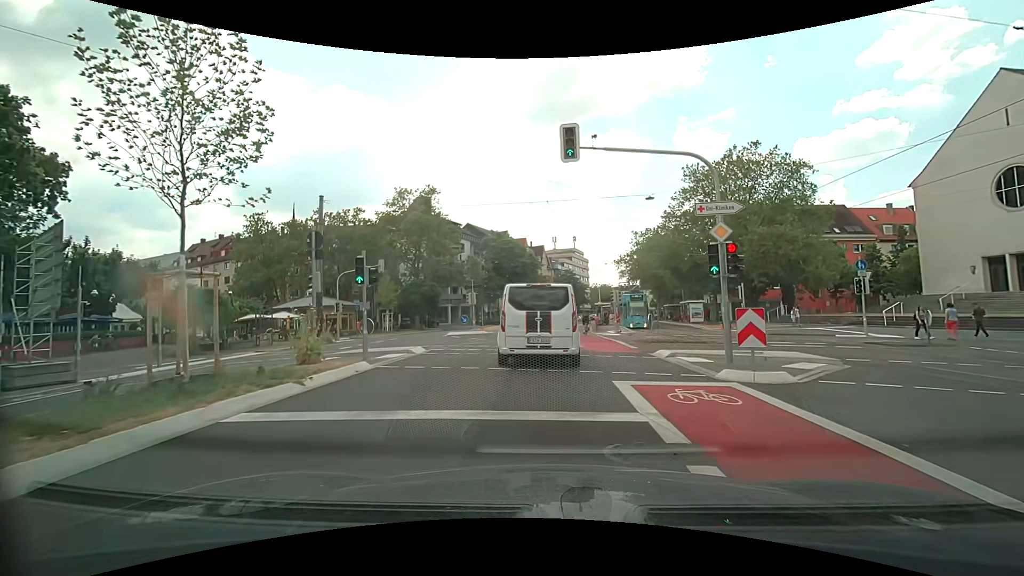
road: secondary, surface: asphalt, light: Day
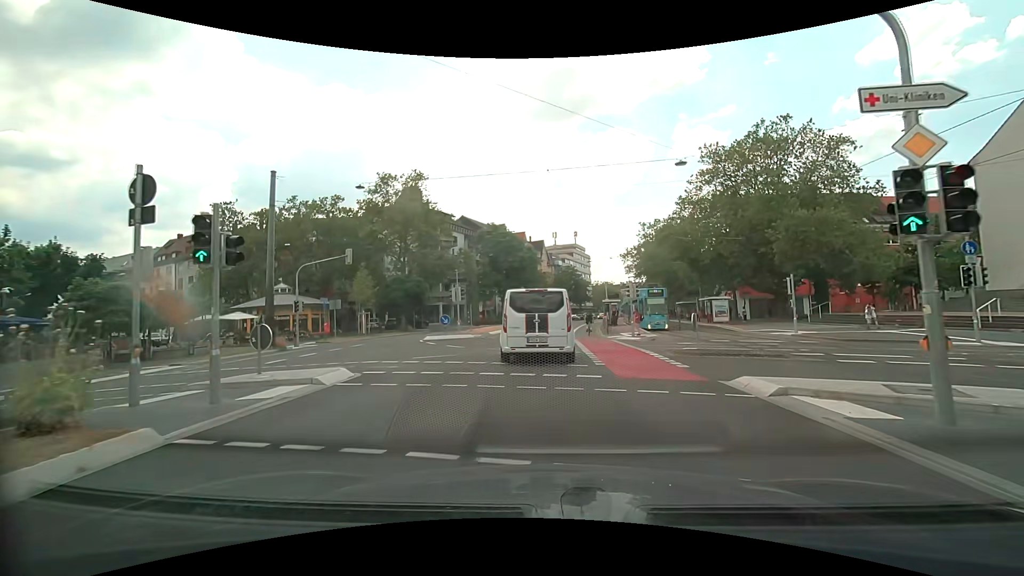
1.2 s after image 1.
(+0.1, +7.1) m; +1°
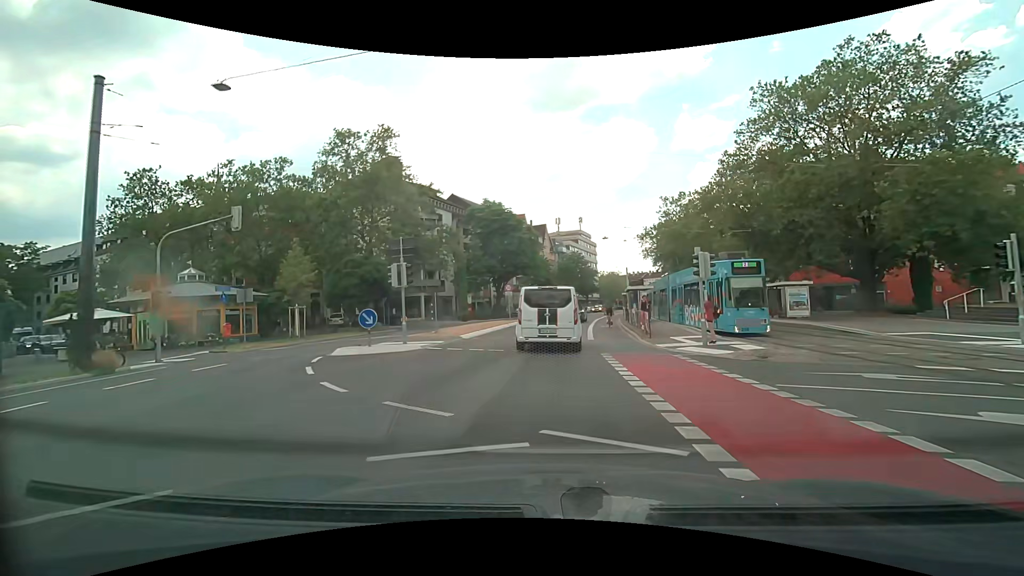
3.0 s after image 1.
(-0.1, +13.0) m; -1°
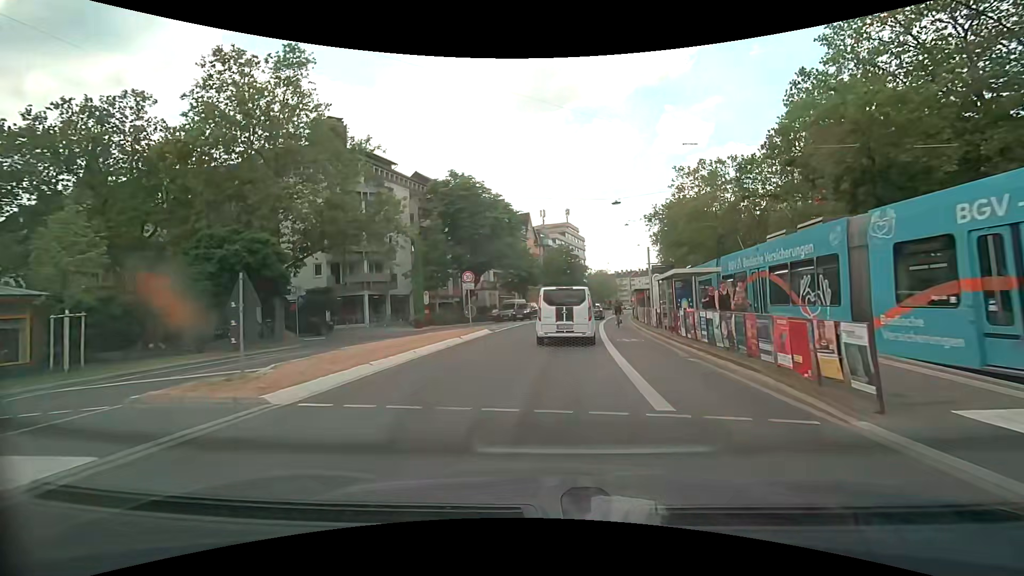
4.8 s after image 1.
(+0.2, +15.0) m; +2°
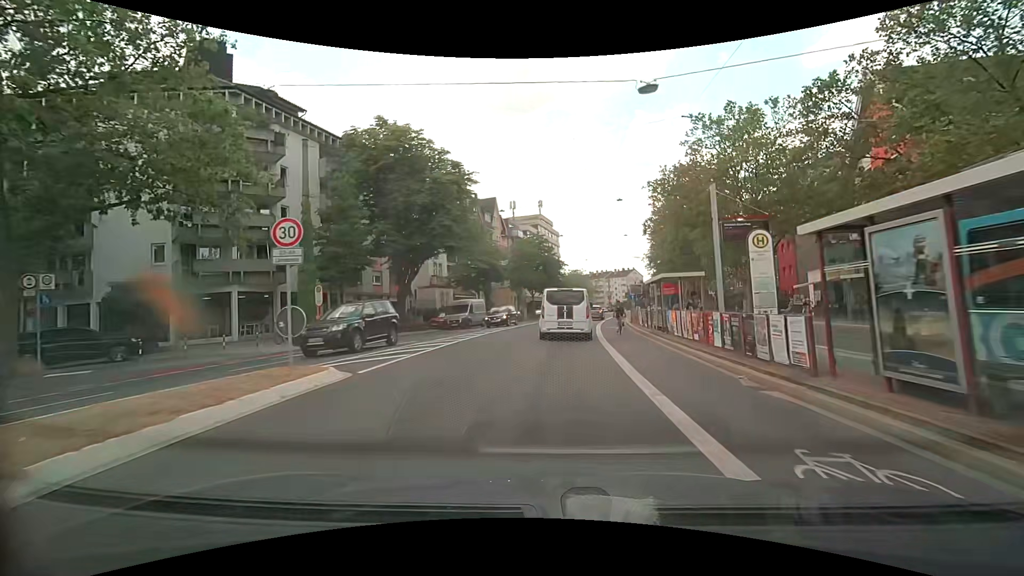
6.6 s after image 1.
(+0.4, +15.8) m; +3°
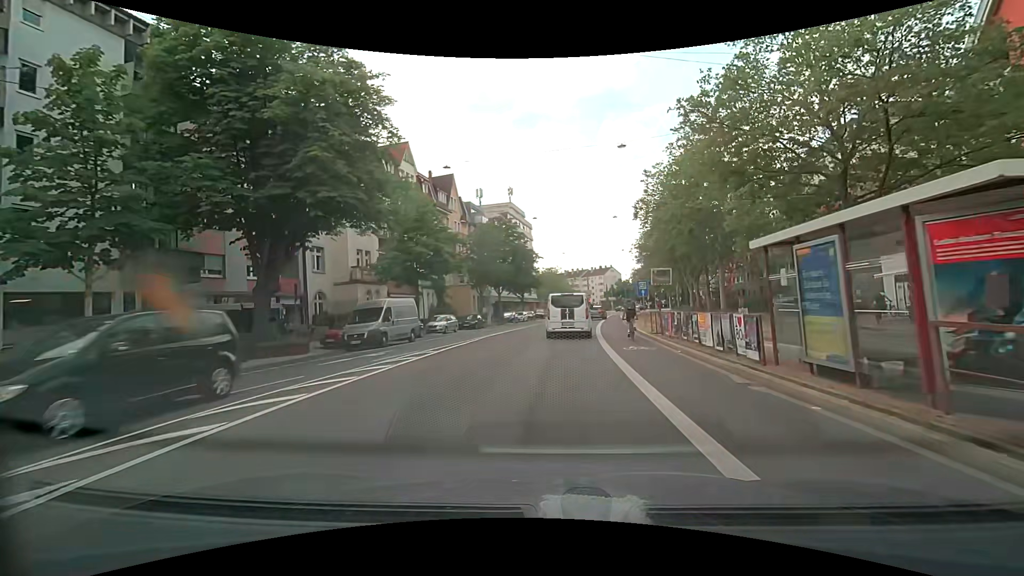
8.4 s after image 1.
(+0.4, +15.8) m; +3°
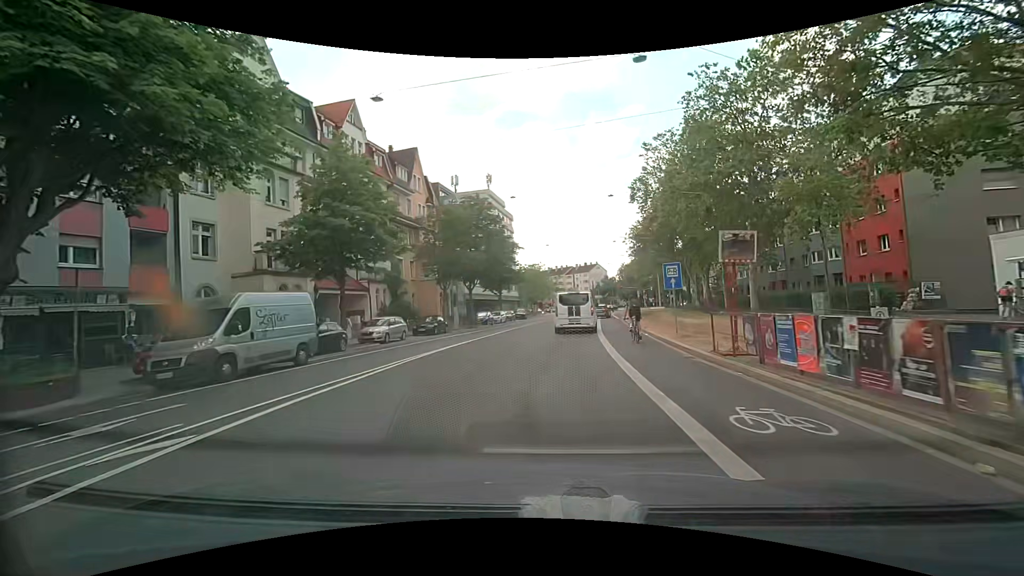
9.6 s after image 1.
(+0.2, +10.7) m; +2°
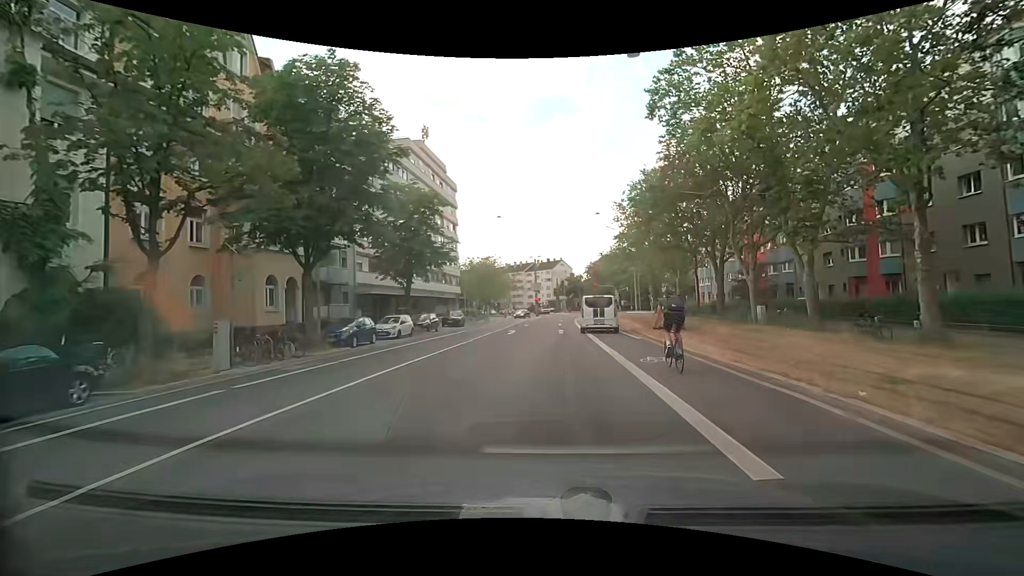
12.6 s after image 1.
(+1.1, +27.7) m; +4°
(0, +10) (0, +20) (+1, +30) (+1, +40) (+2, +50) (+2, +60) (+3, +70) (+4, +80) (+5, +90) (+7, +100) m
